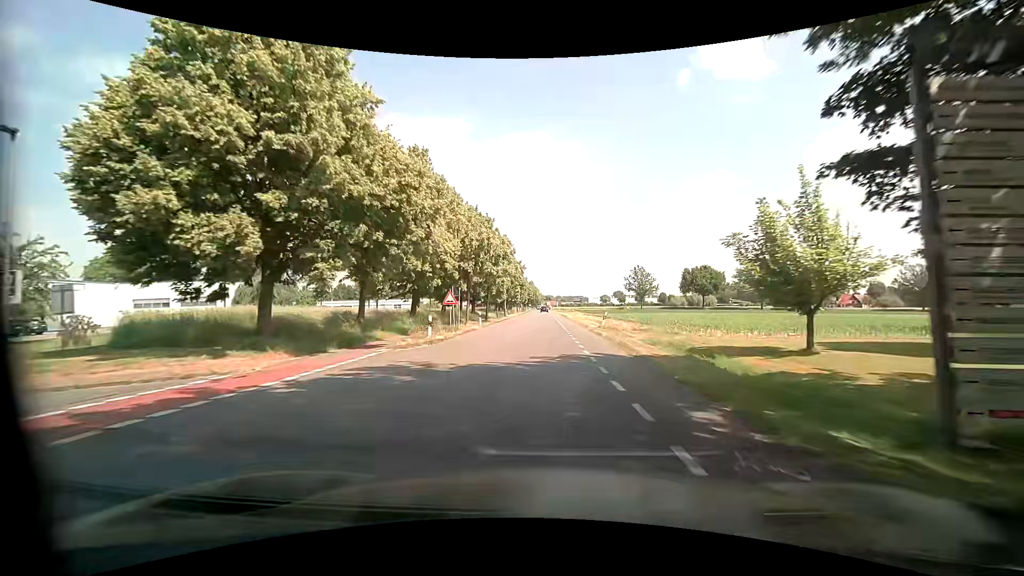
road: unclassified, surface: asphalt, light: Day
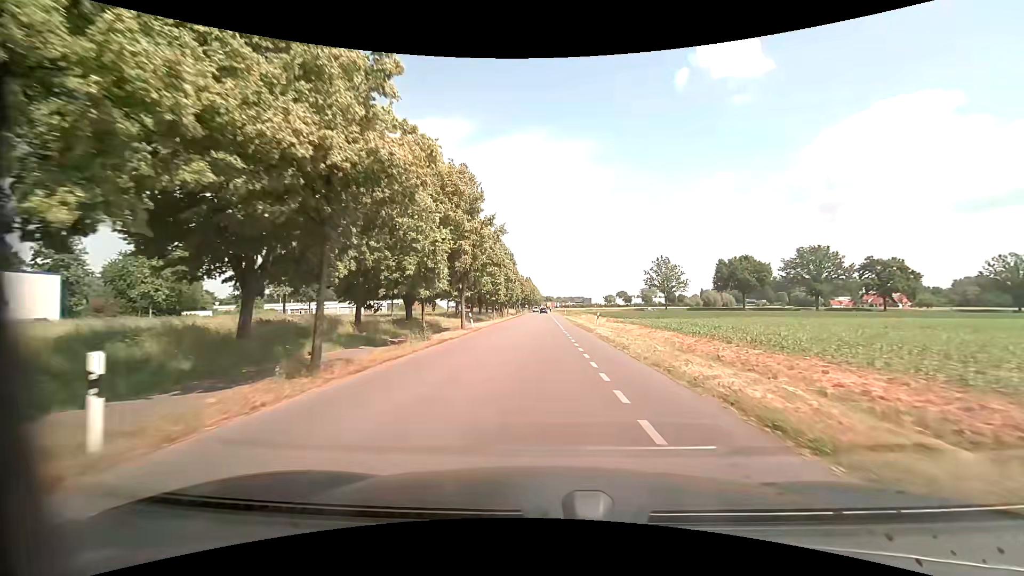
(+0.2, +32.4) m; 0°
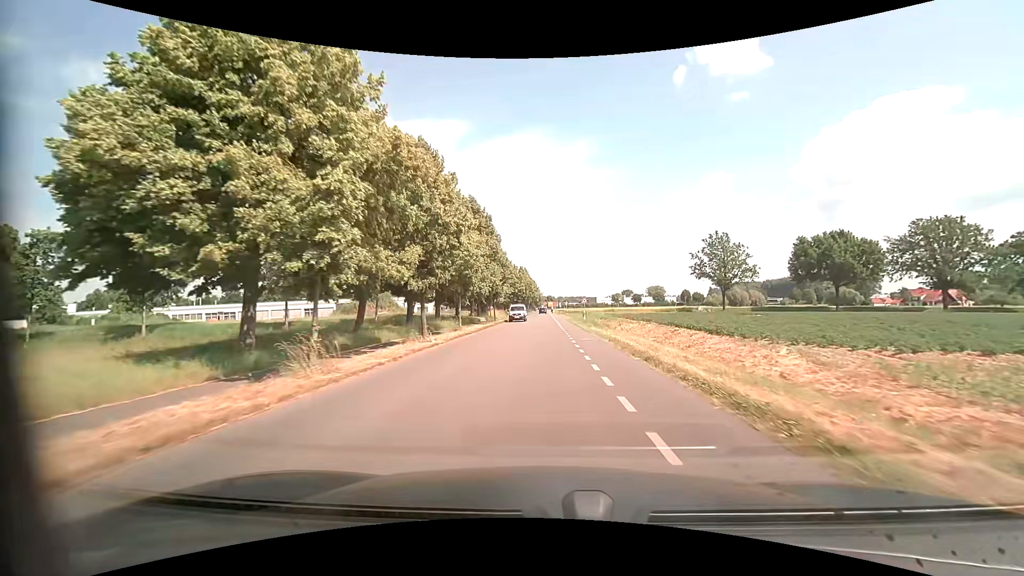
(-0.1, +40.3) m; 0°
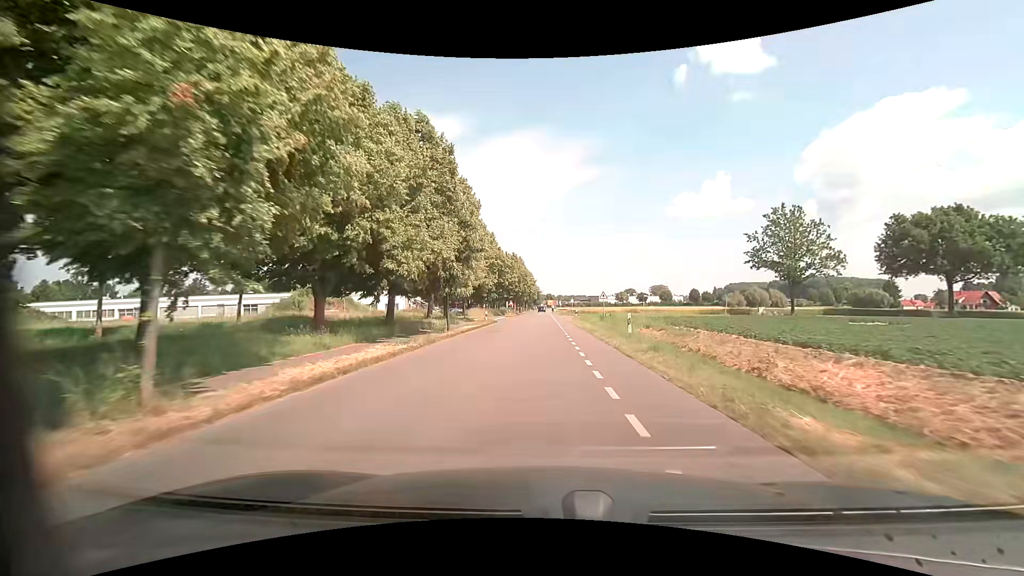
(0.0, +24.2) m; 0°
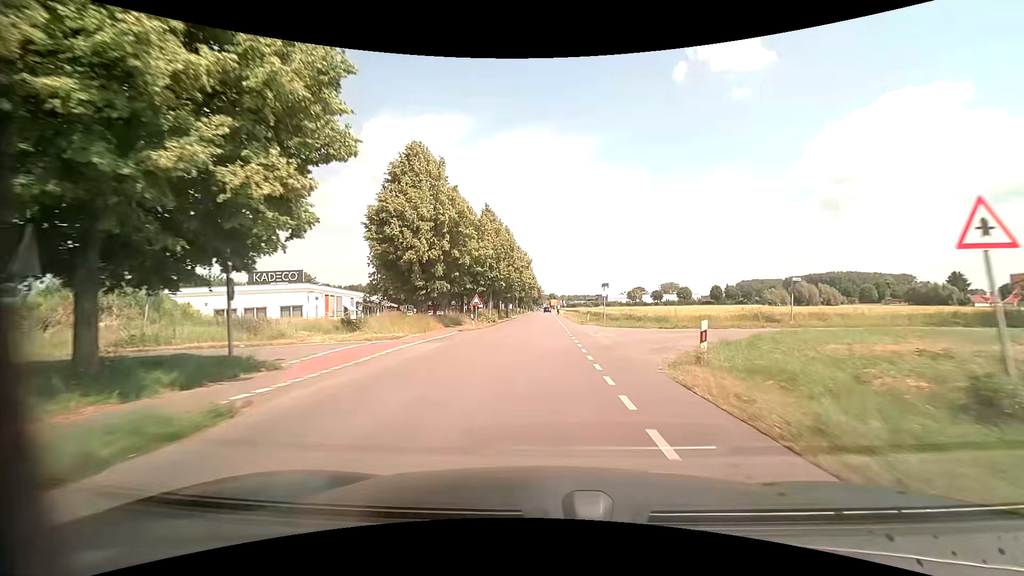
(+0.3, +40.4) m; 0°
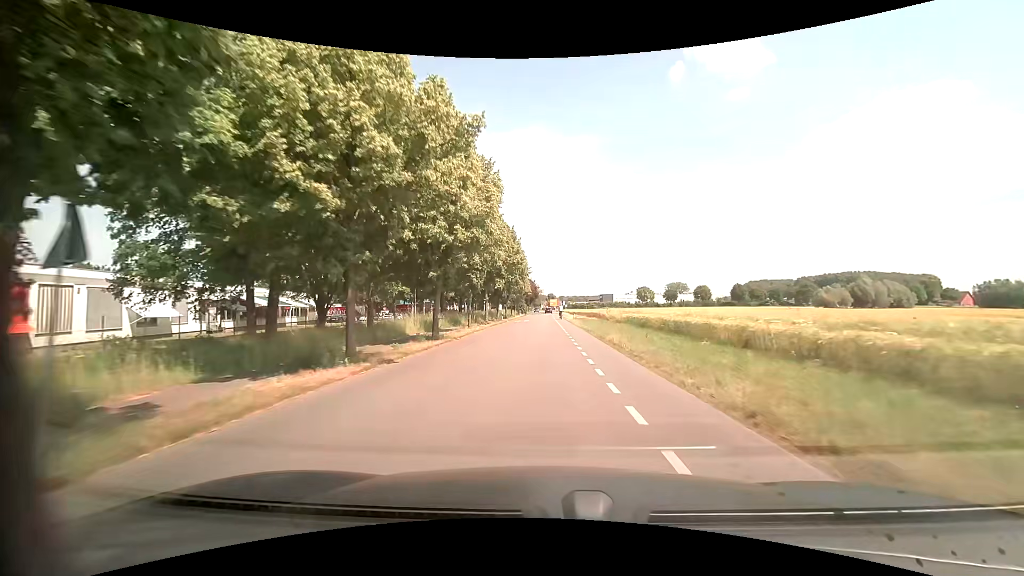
(+0.1, +40.5) m; 0°
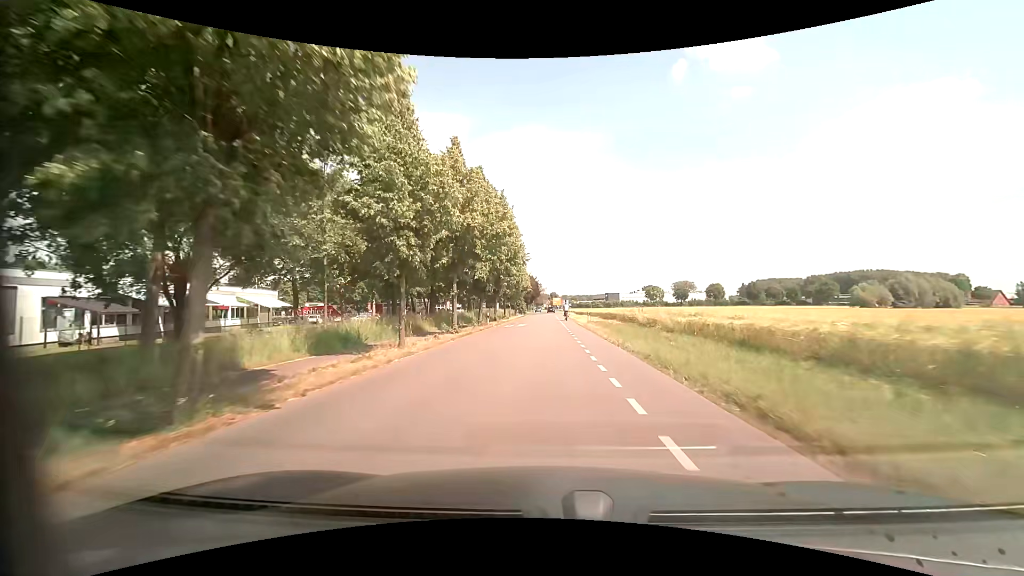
(0.0, +16.2) m; -1°
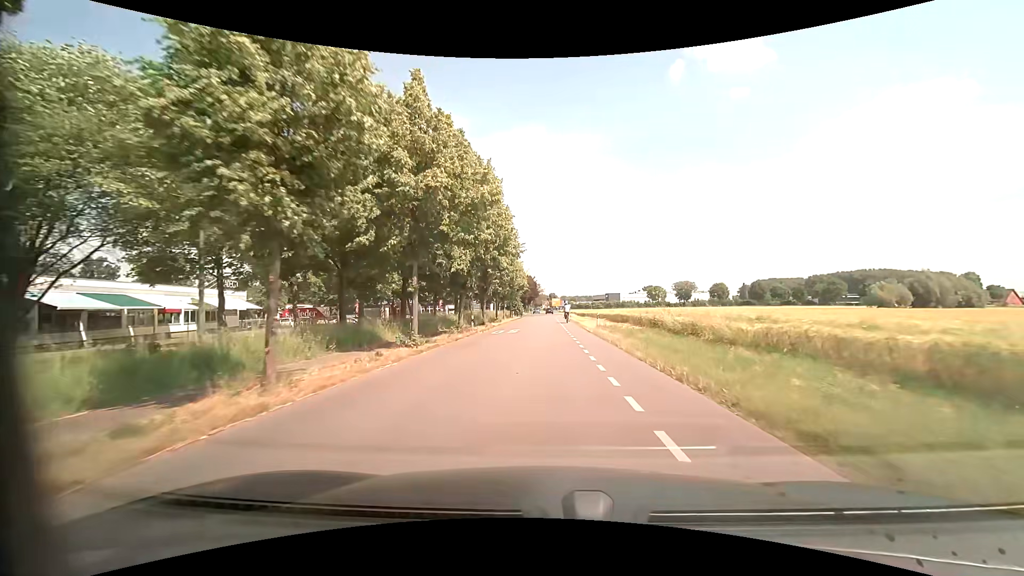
(+0.1, +8.1) m; +1°
